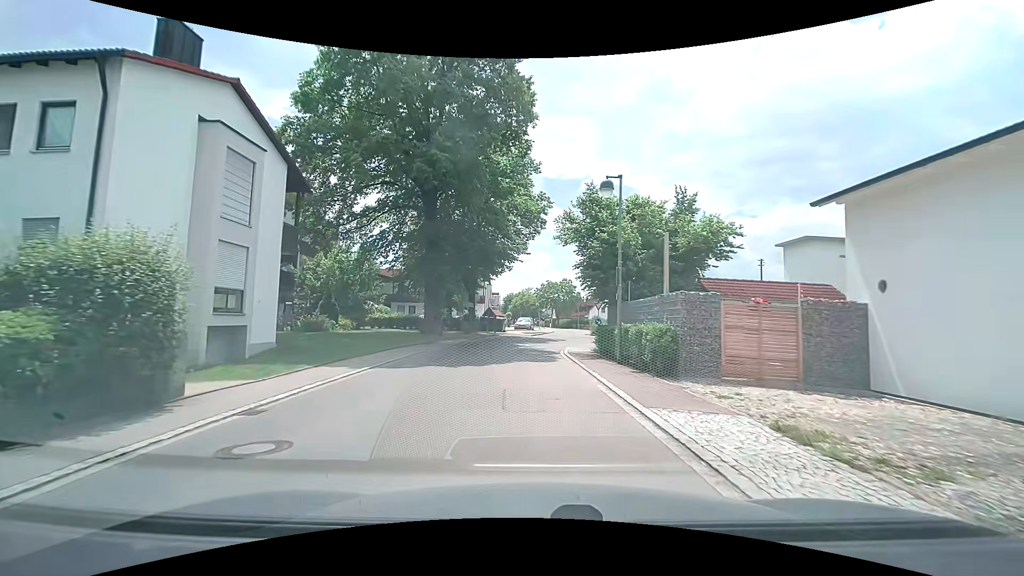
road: tertiary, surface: asphalt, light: Day
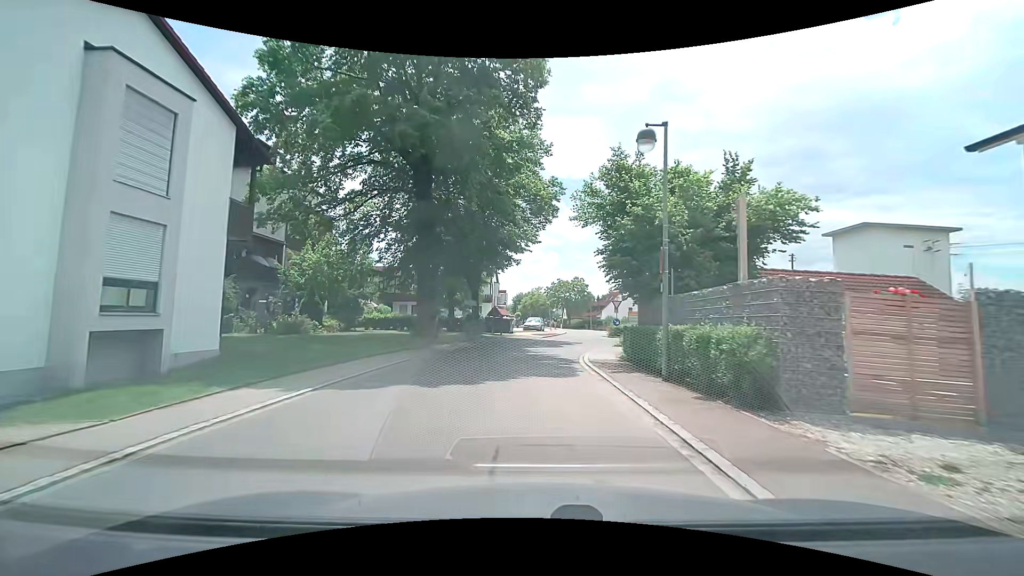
(0.0, +4.4) m; -1°
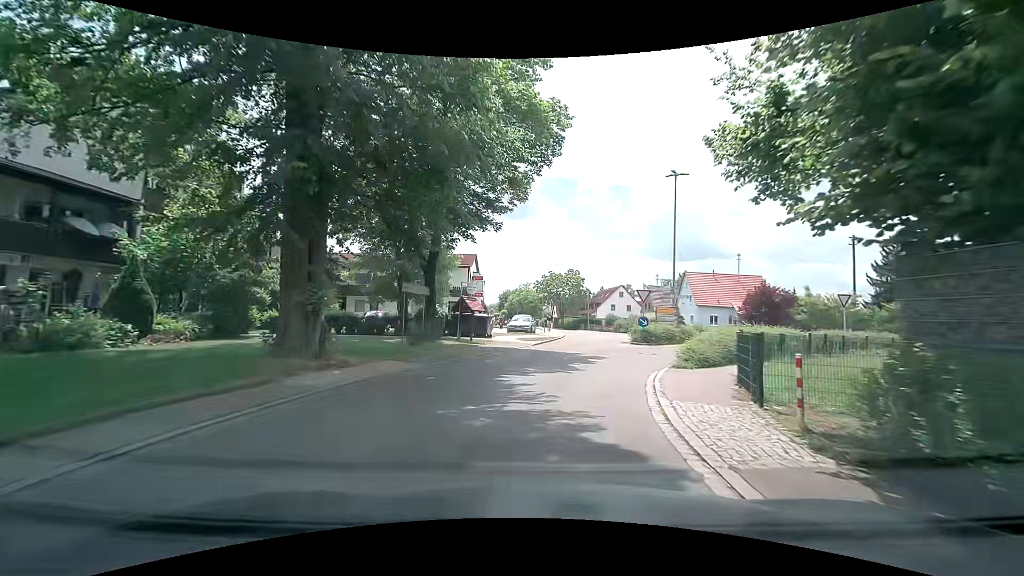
(-0.1, +12.8) m; +2°
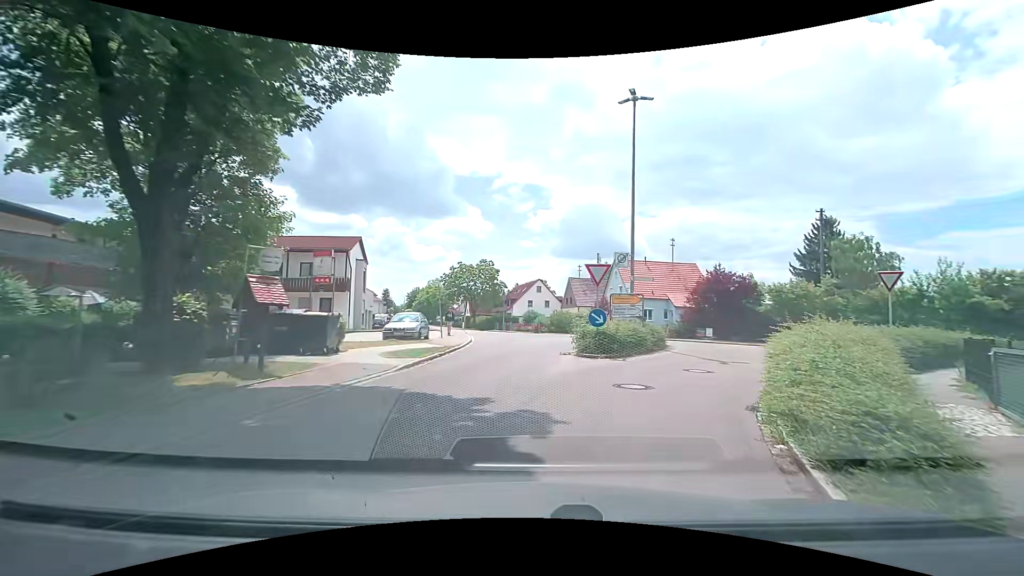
(+0.8, +11.7) m; +9°
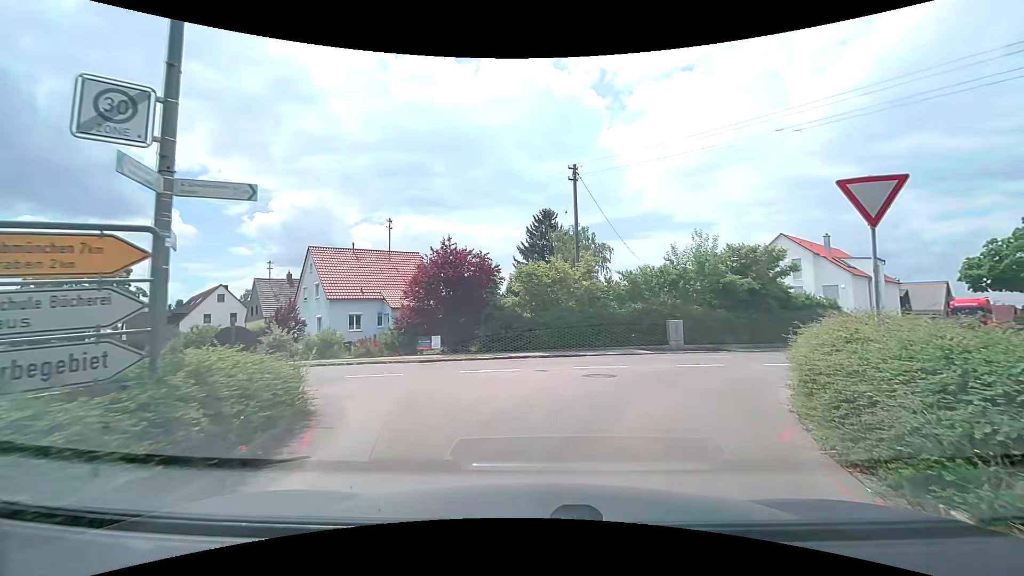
(+3.8, +14.5) m; +31°
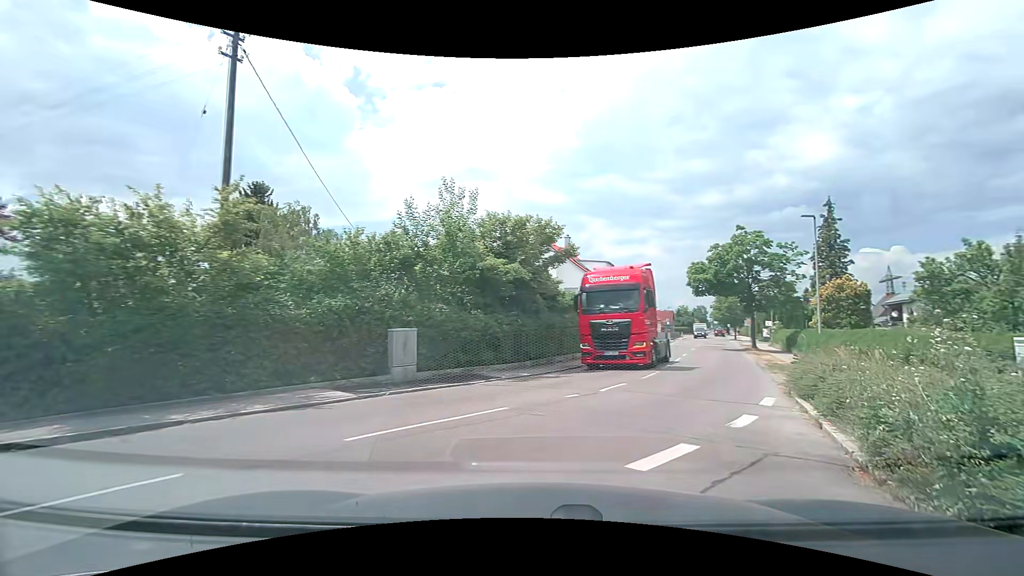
(+2.3, +11.7) m; +27°
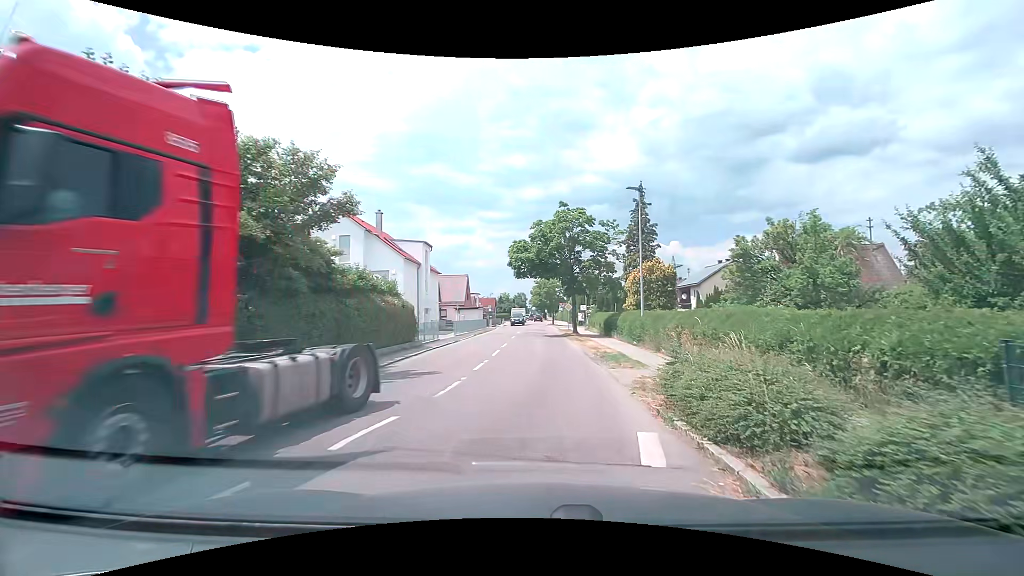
(+1.3, +6.1) m; +21°
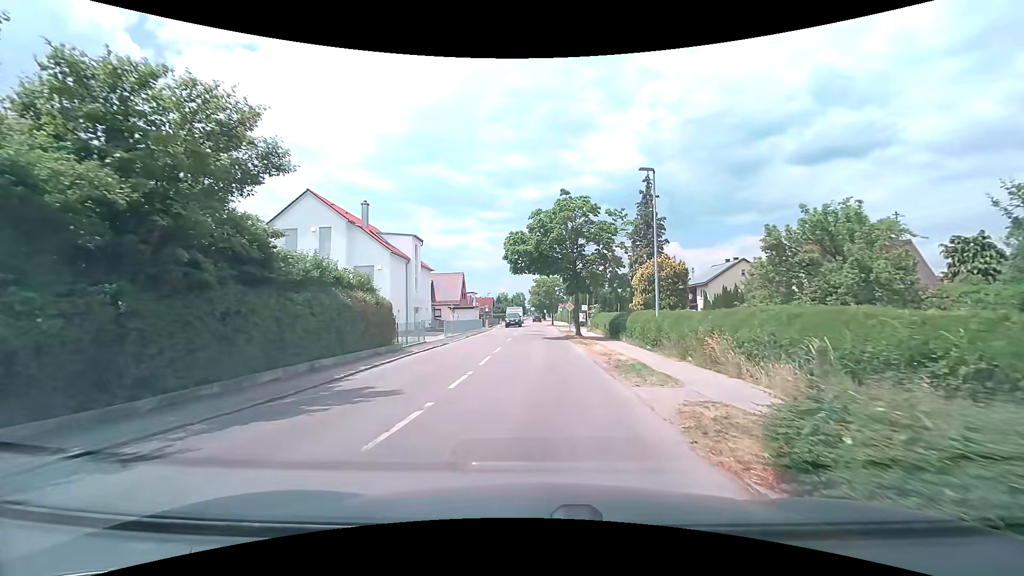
(0.0, +3.5) m; +1°
(0, +10) (0, +20) (0, +30) (0, +40) (-1, +50) (-1, +60) (-1, +70) (-1, +80) (-1, +90) (-2, +100) m
